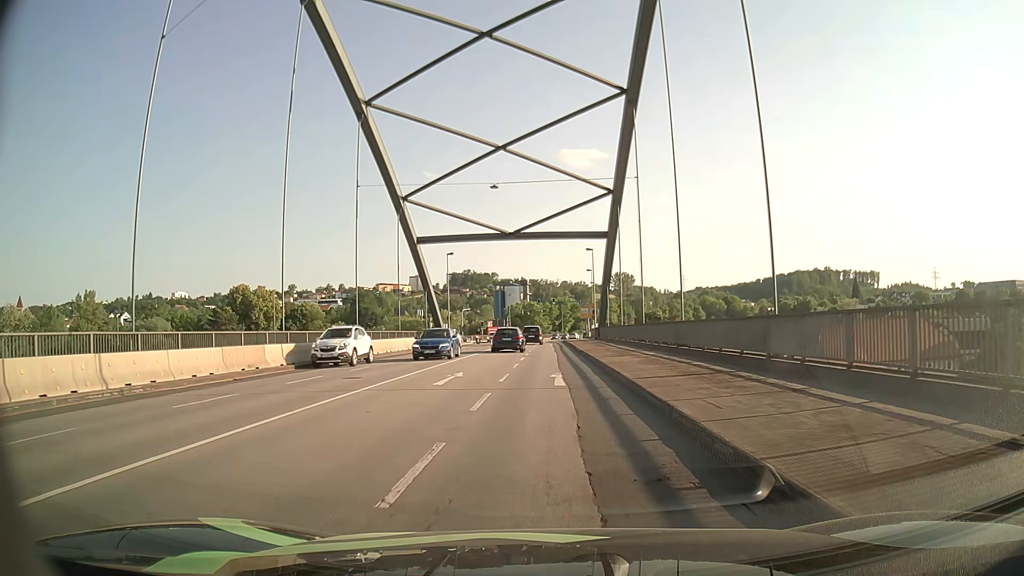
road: primary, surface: asphalt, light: Day
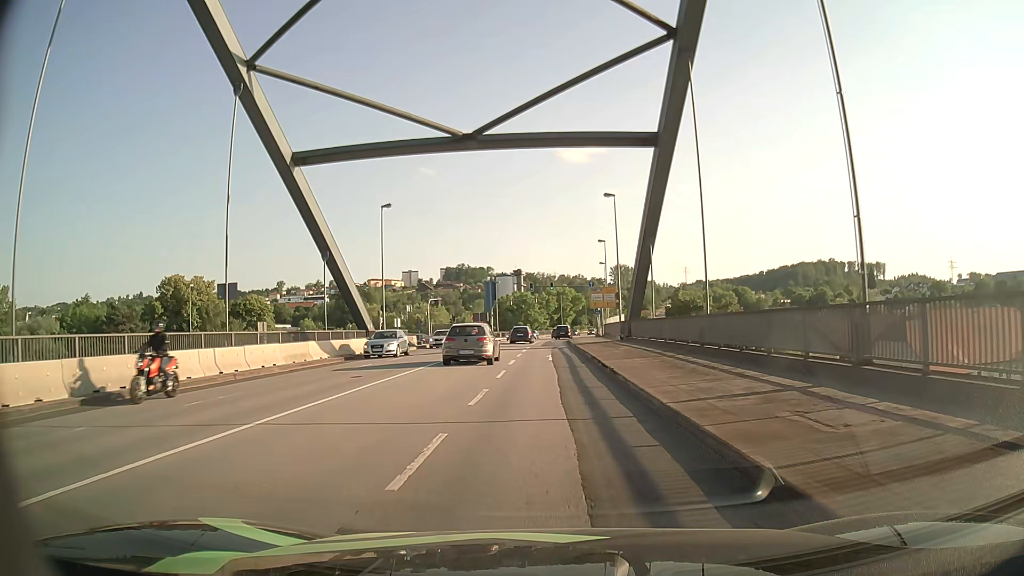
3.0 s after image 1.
(+0.5, +29.5) m; +1°
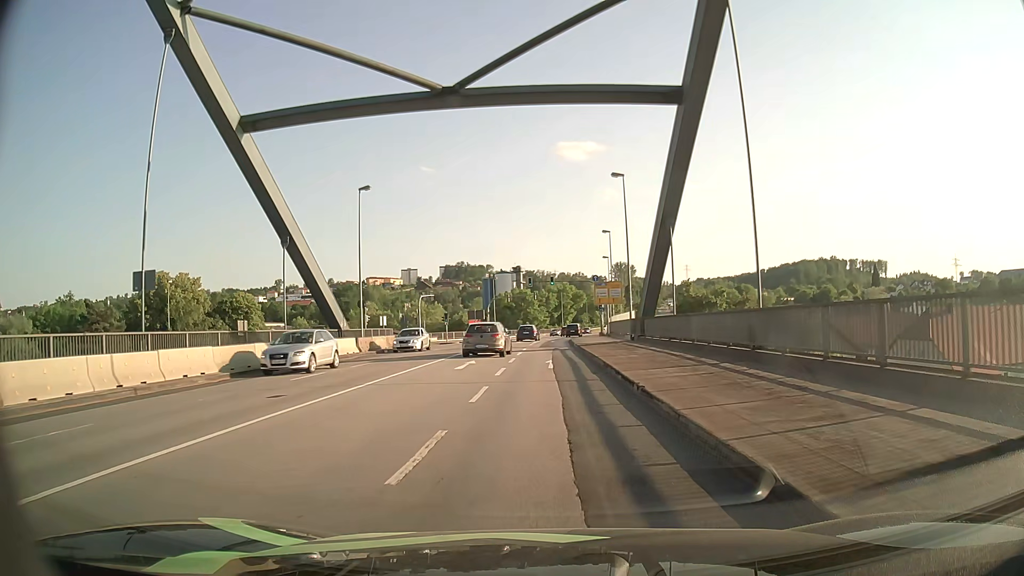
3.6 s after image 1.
(0.0, +5.9) m; 0°
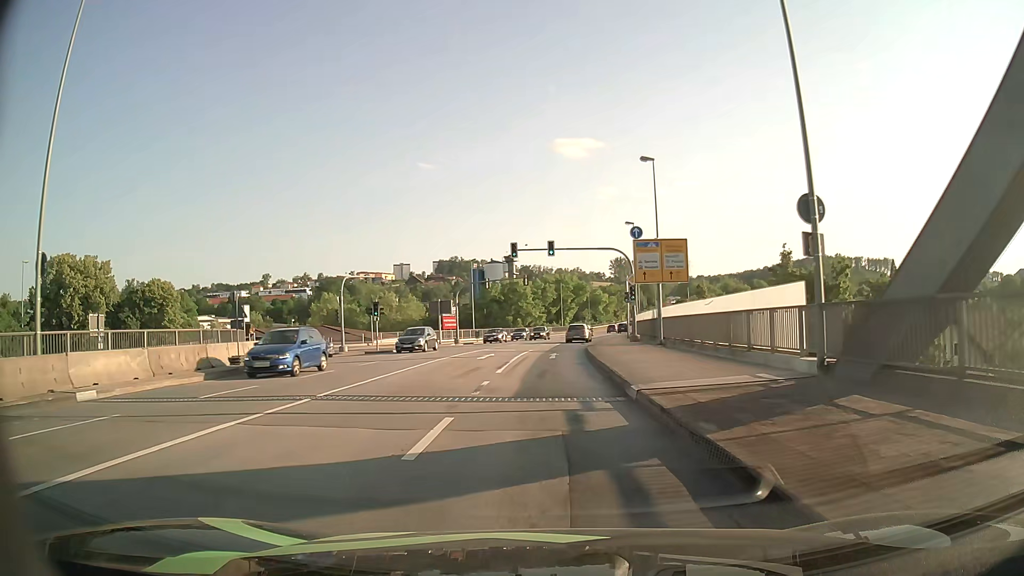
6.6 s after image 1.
(0.0, +29.0) m; 0°
